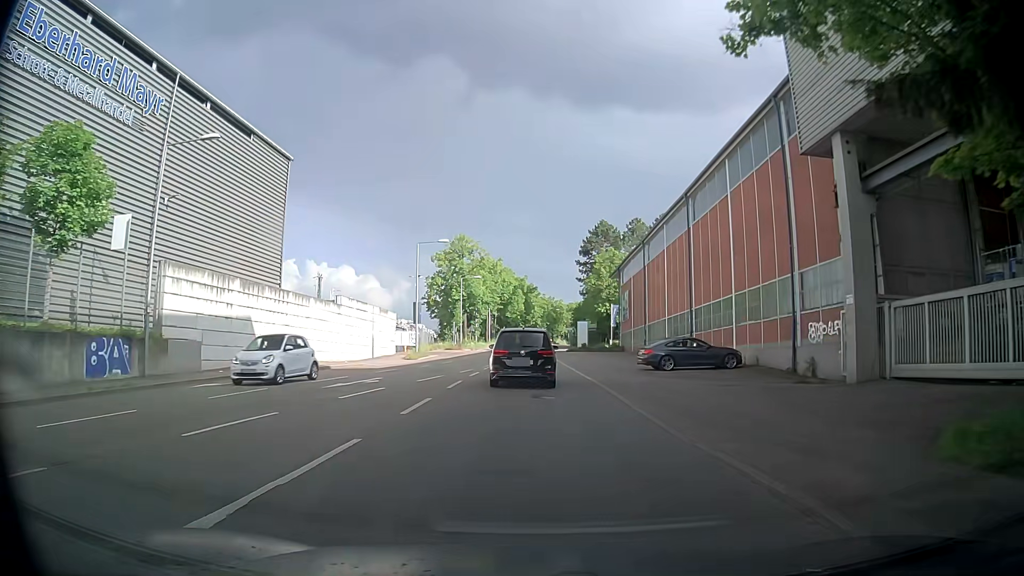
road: secondary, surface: asphalt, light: Day
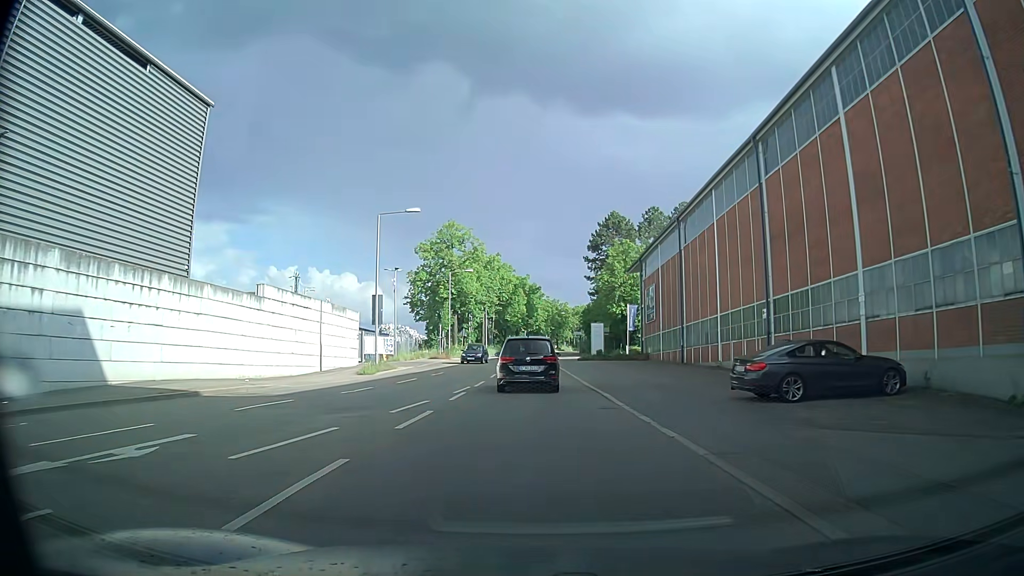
(-0.1, +13.6) m; -2°
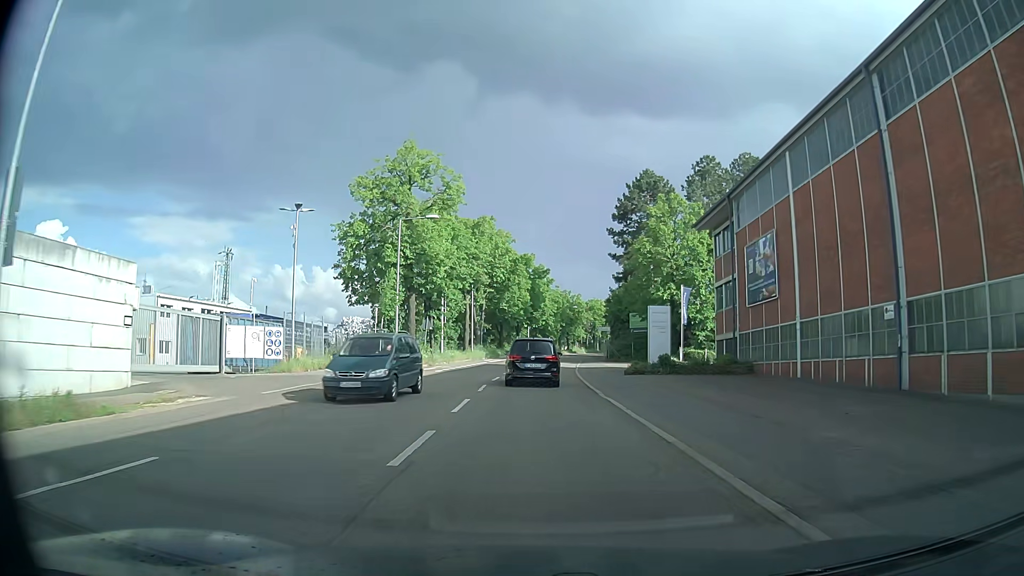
(+0.3, +27.4) m; +1°
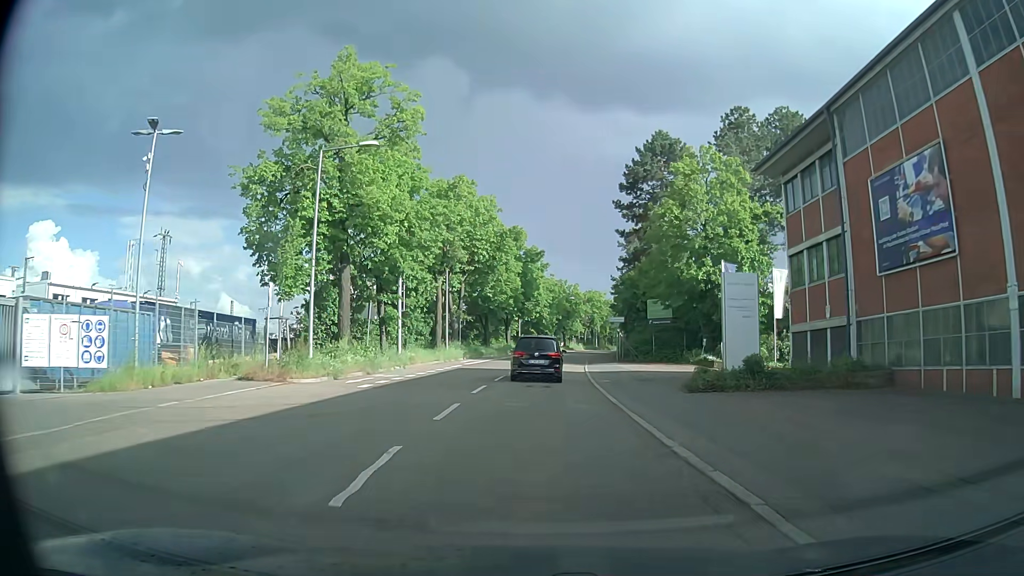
(0.0, +13.9) m; 0°
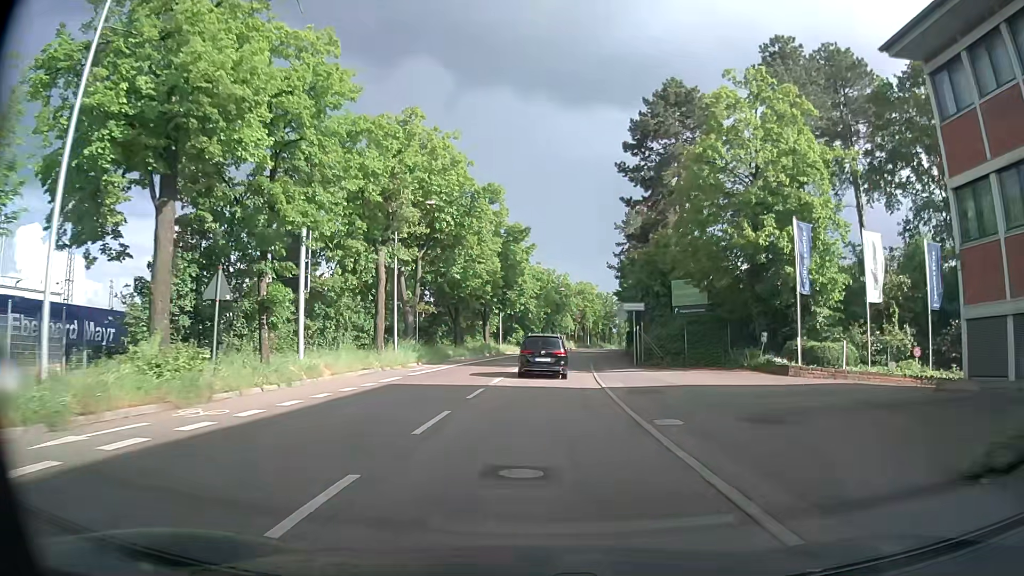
(+0.2, +14.0) m; +1°
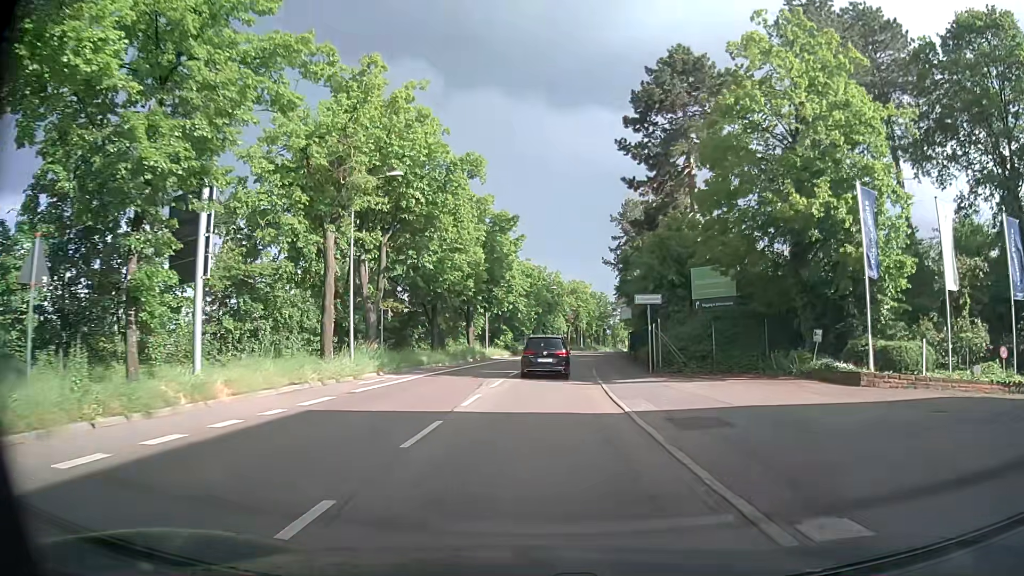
(0.0, +6.9) m; +1°
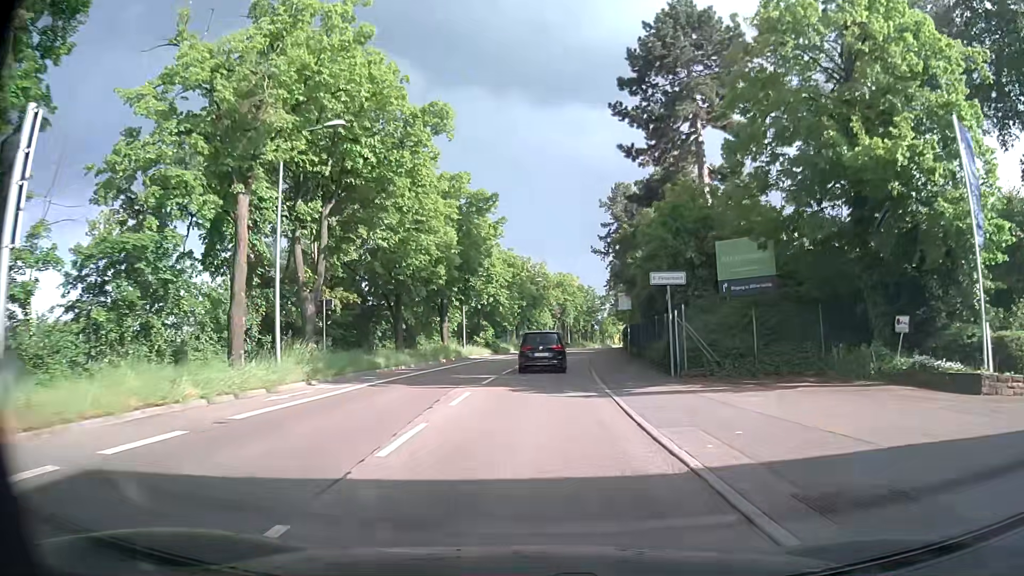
(+0.1, +6.9) m; +1°
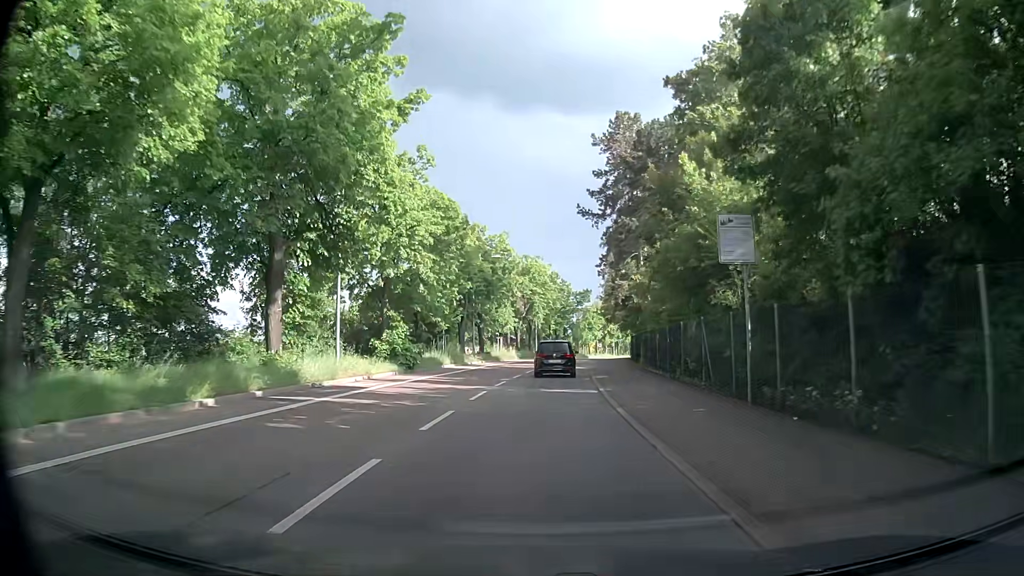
(+0.6, +27.0) m; +3°
(0, +10) (0, +20) (+1, +30) (+2, +40) (+3, +50) (+4, +60) (+6, +70) (+7, +79) (+9, +89) (+12, +99) m
